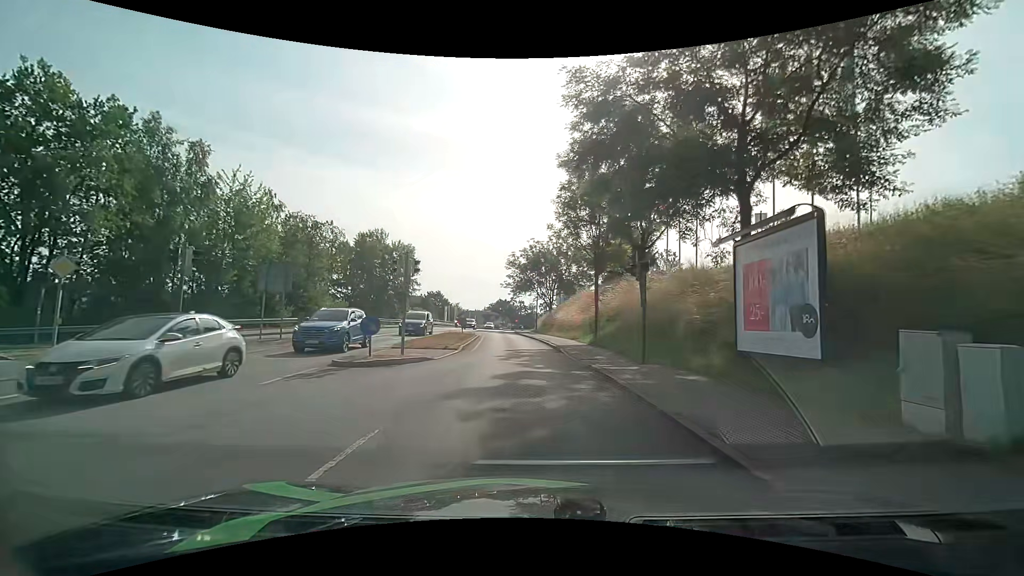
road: tertiary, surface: asphalt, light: Day
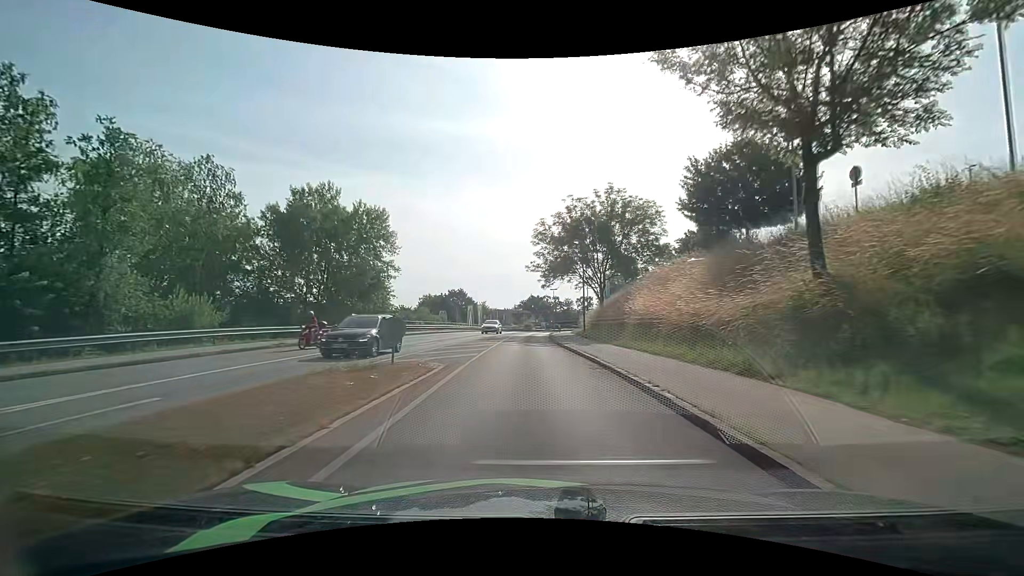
(-1.1, +25.0) m; -3°
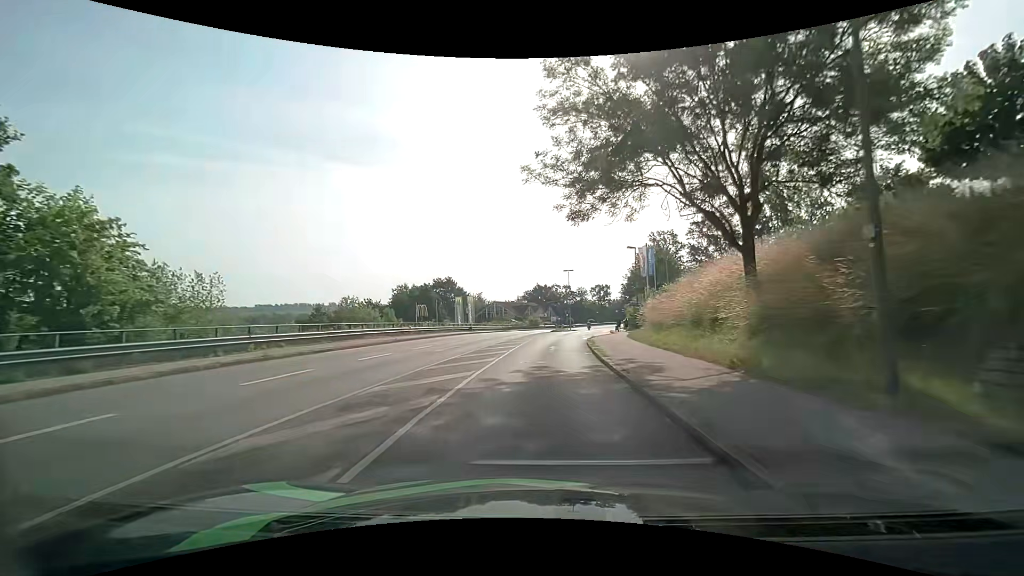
(-1.1, +34.1) m; -1°
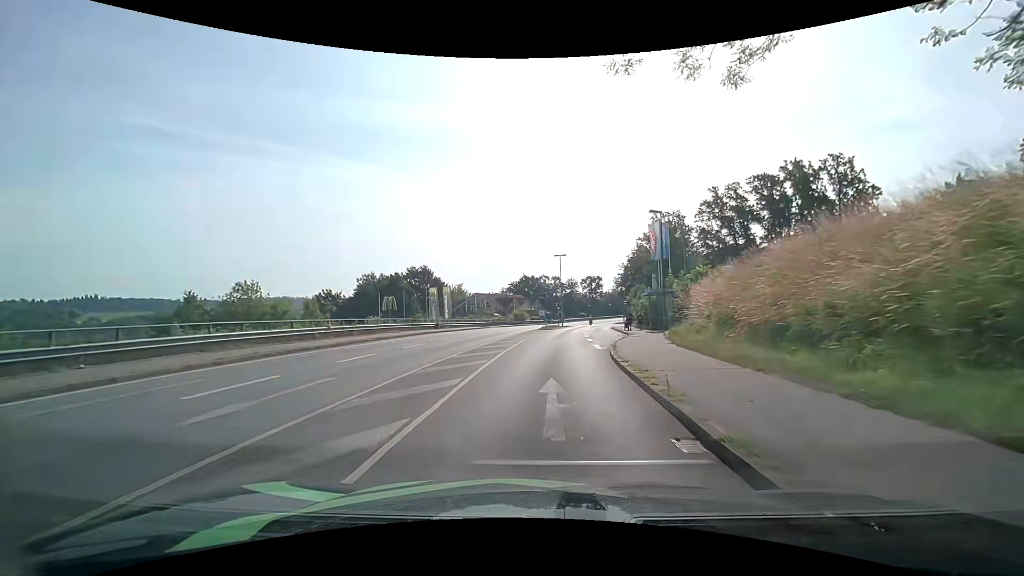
(+0.2, +14.0) m; +1°
(0, +10) (0, +20) (+1, +30) (+2, +40) (+3, +50) (+4, +60) (+6, +70) (+7, +80) (+9, +89) (+11, +99) m
